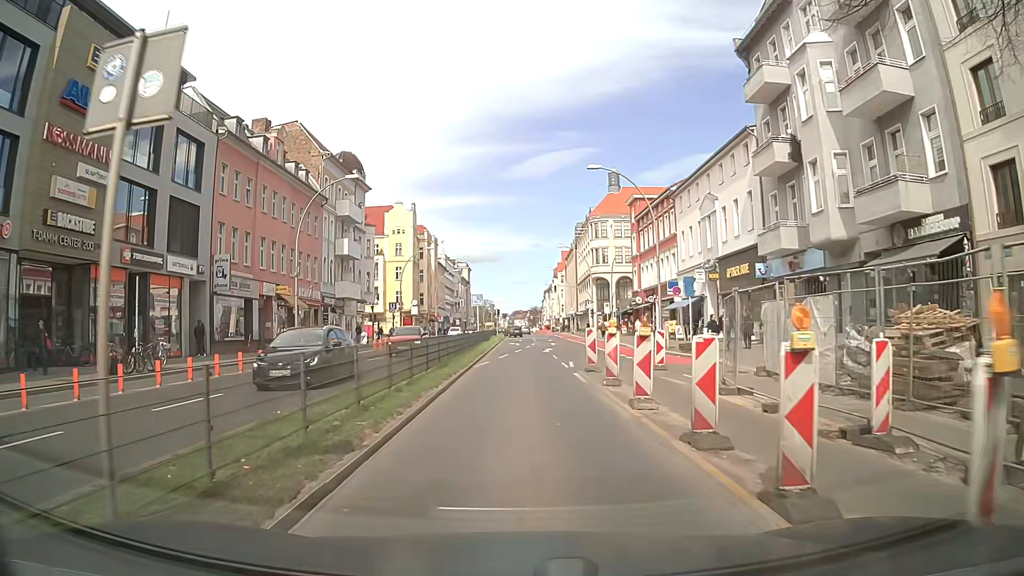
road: primary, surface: asphalt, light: Day
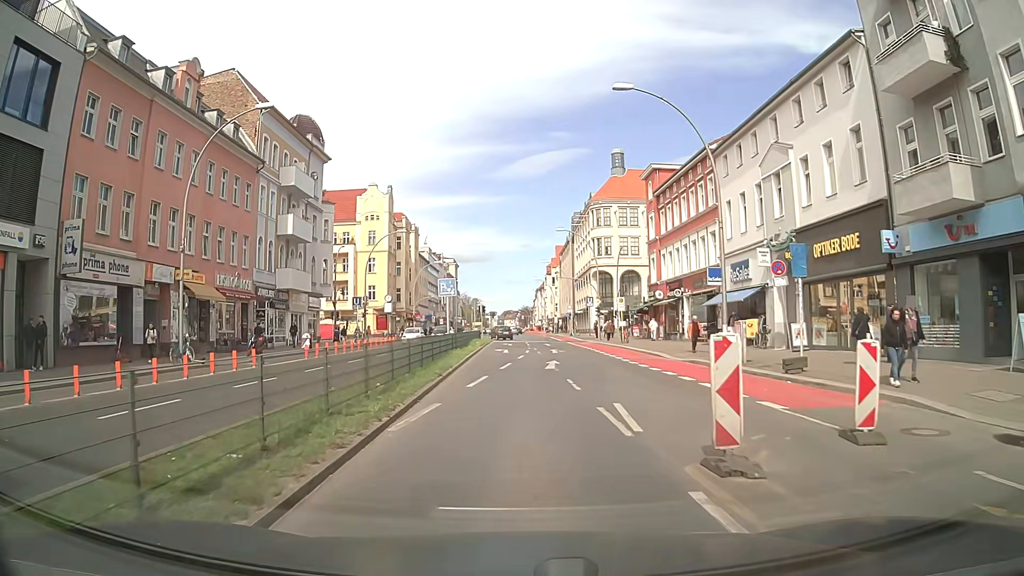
(0.0, +13.5) m; 0°
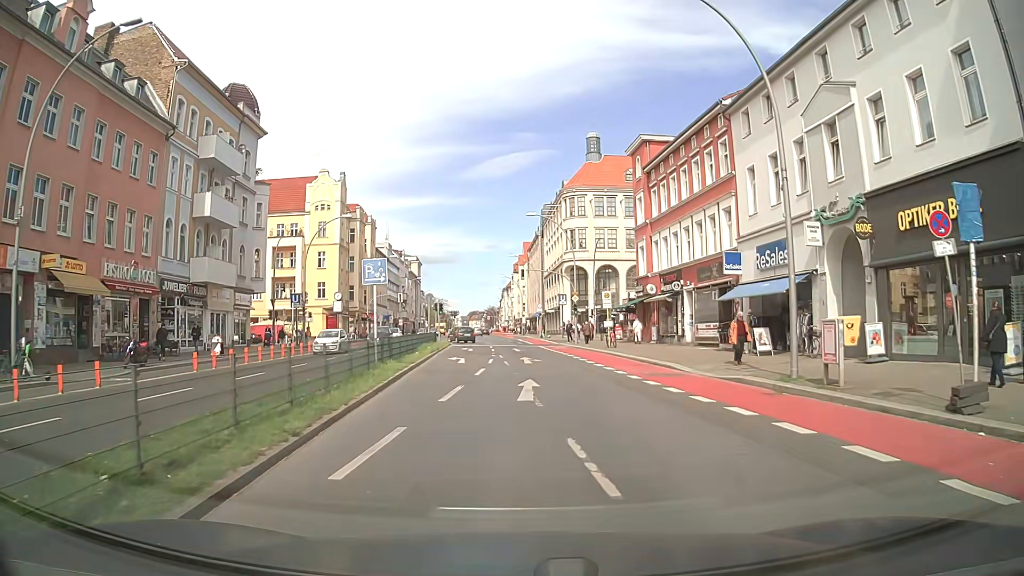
(+0.3, +9.0) m; +3°
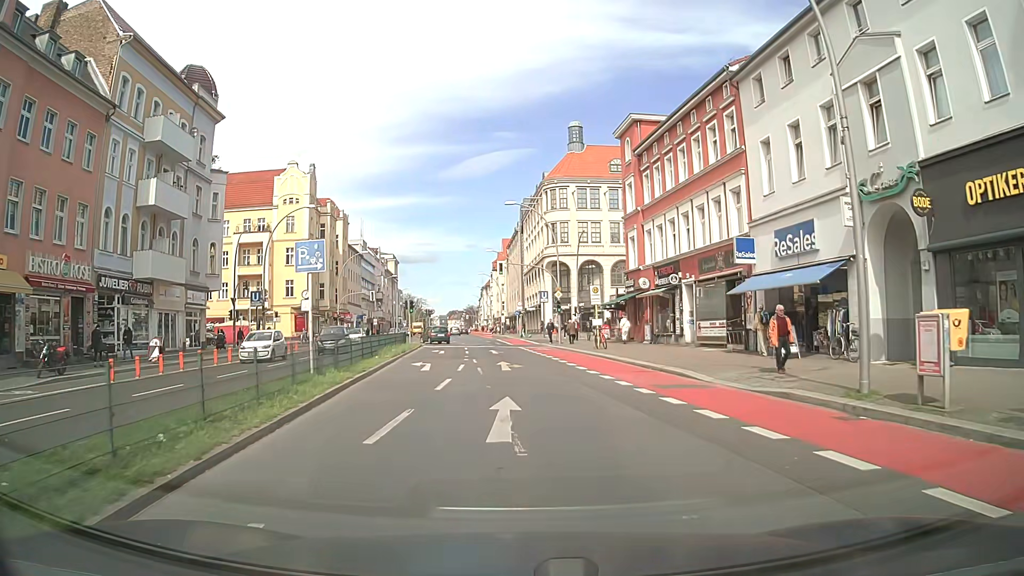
(+0.1, +4.5) m; +2°
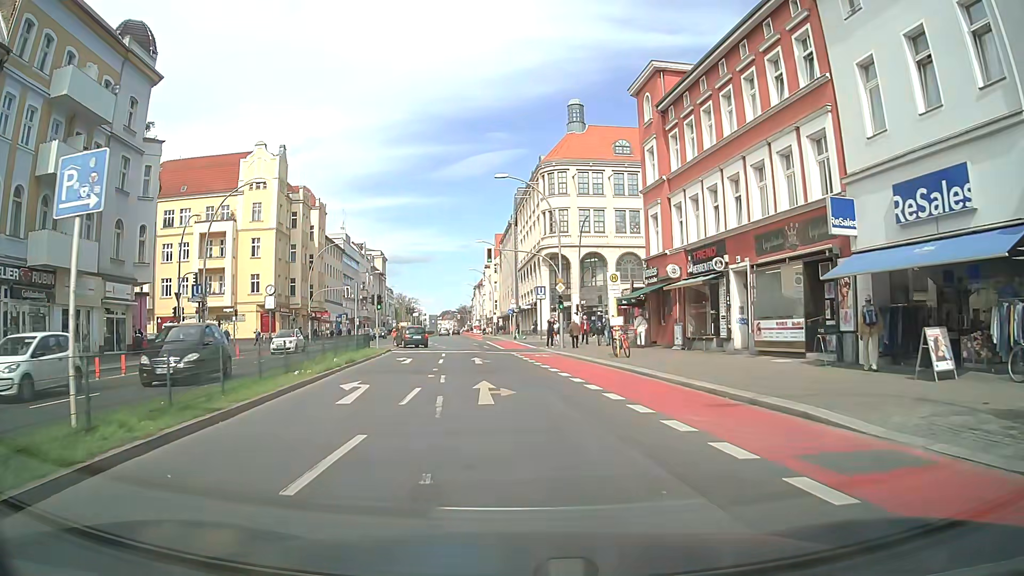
(+0.1, +9.0) m; +1°
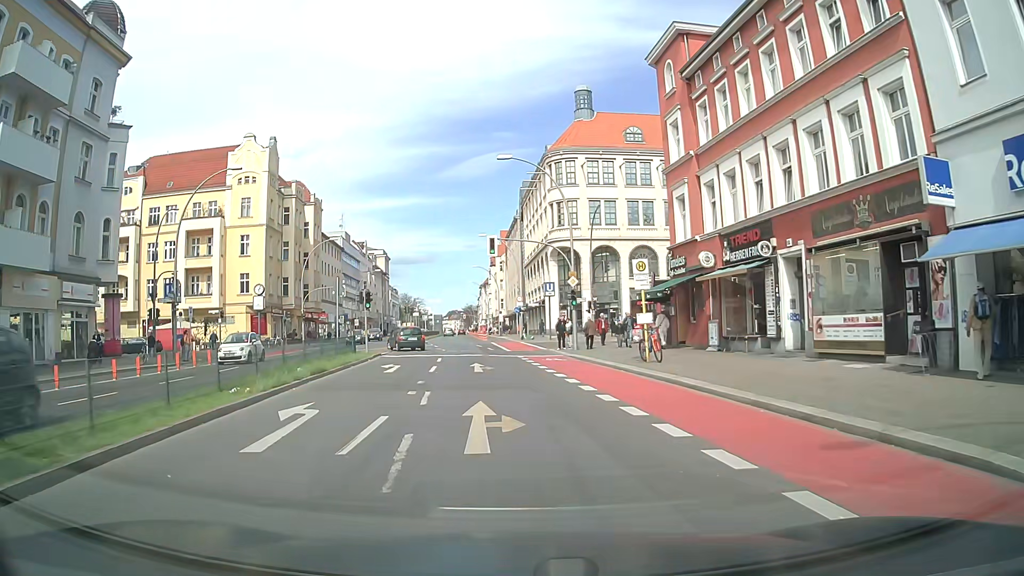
(0.0, +4.5) m; -1°
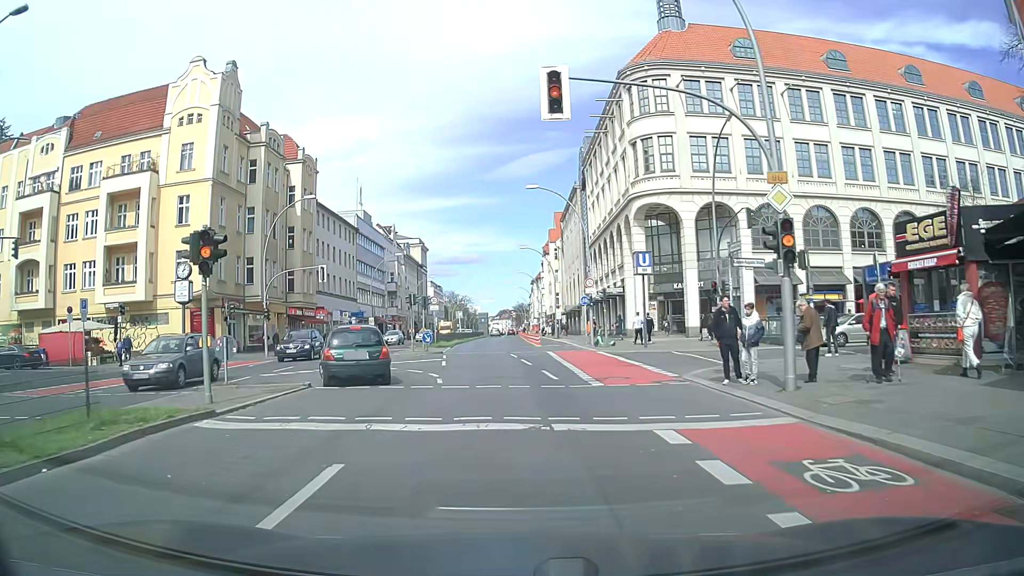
(-0.8, +22.6) m; -5°
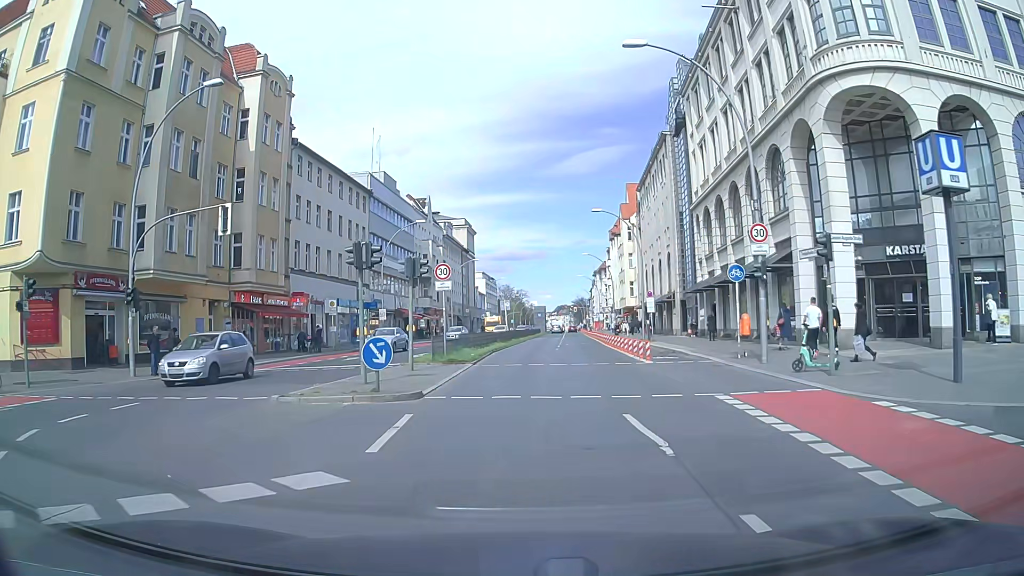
(-0.6, +22.5) m; -4°
(0, +10) (0, +20) (0, +30) (+1, +40) (+1, +50) (+2, +60) (+3, +70) (+3, +80) (+4, +90) (+5, +100) m
